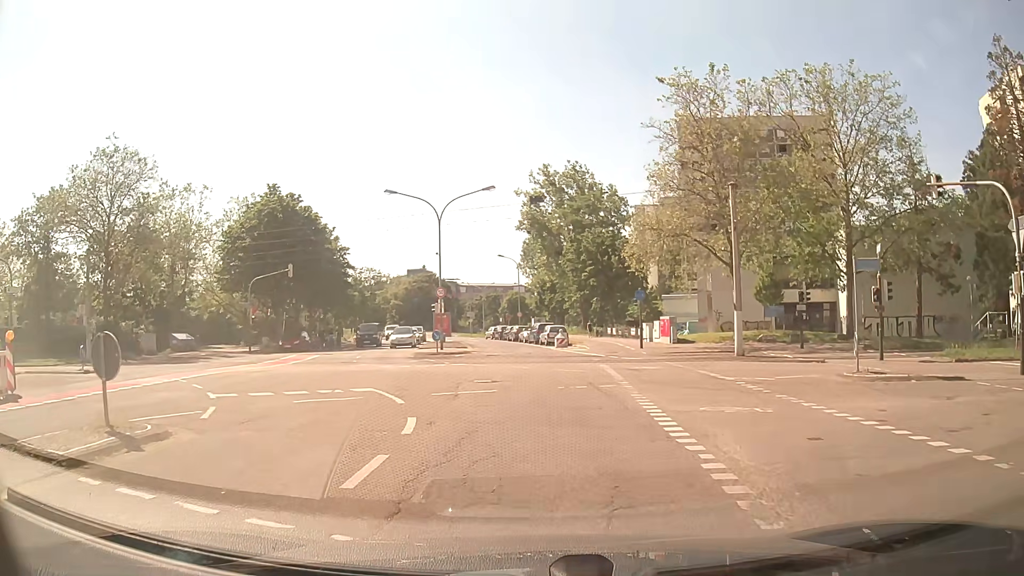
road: residential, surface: asphalt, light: Day
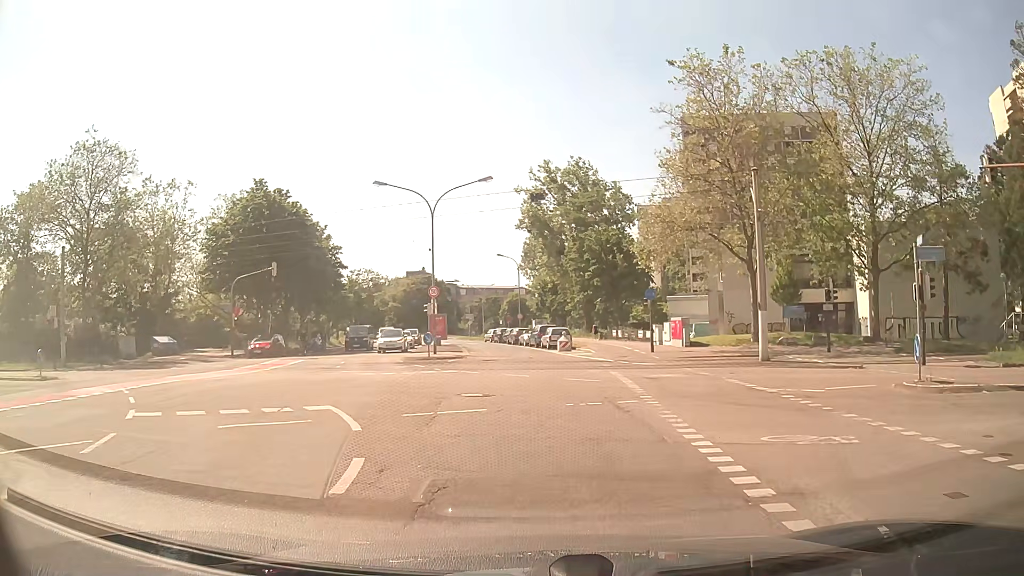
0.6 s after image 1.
(0.0, +3.3) m; -1°
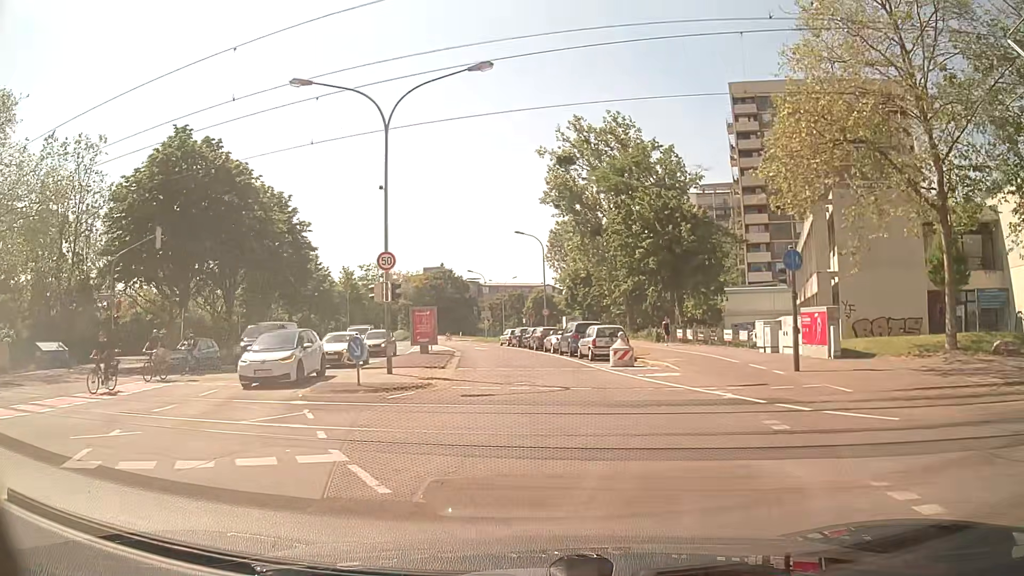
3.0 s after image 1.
(+0.2, +17.3) m; 0°
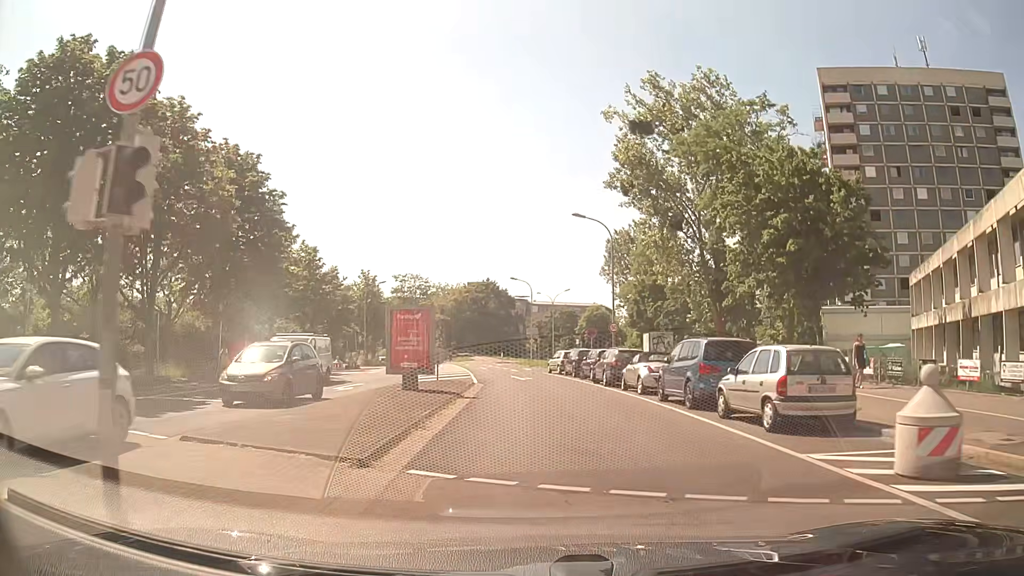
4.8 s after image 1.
(-0.8, +16.3) m; -5°
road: tertiary
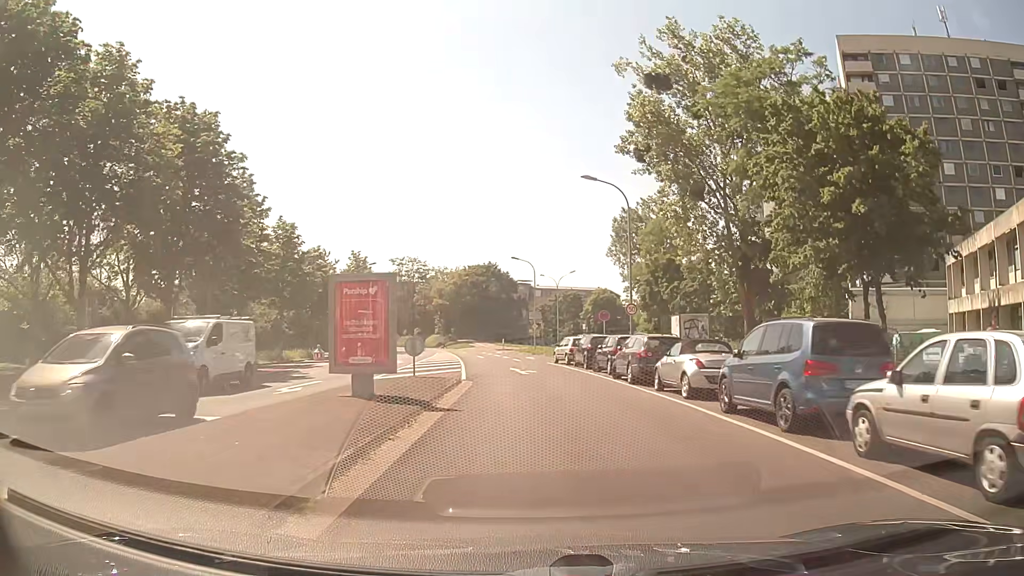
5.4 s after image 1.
(+0.1, +5.9) m; +1°
